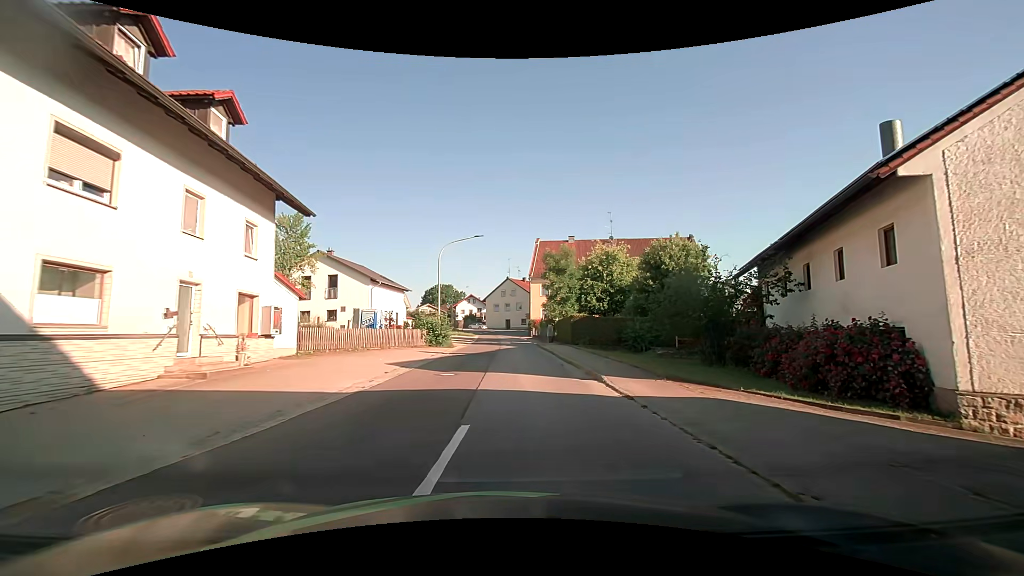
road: tertiary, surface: asphalt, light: Day
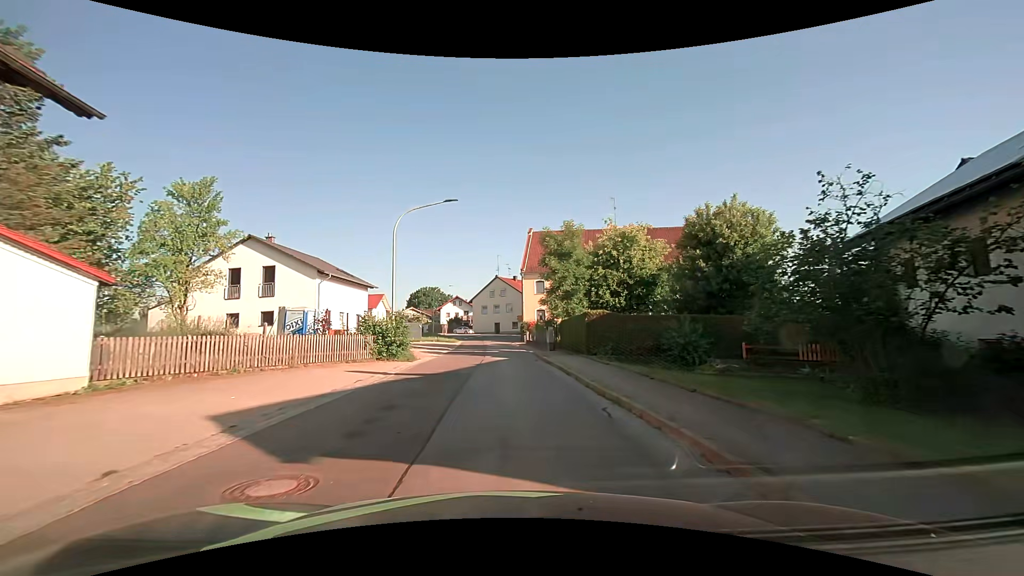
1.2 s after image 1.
(+0.3, +10.4) m; +2°
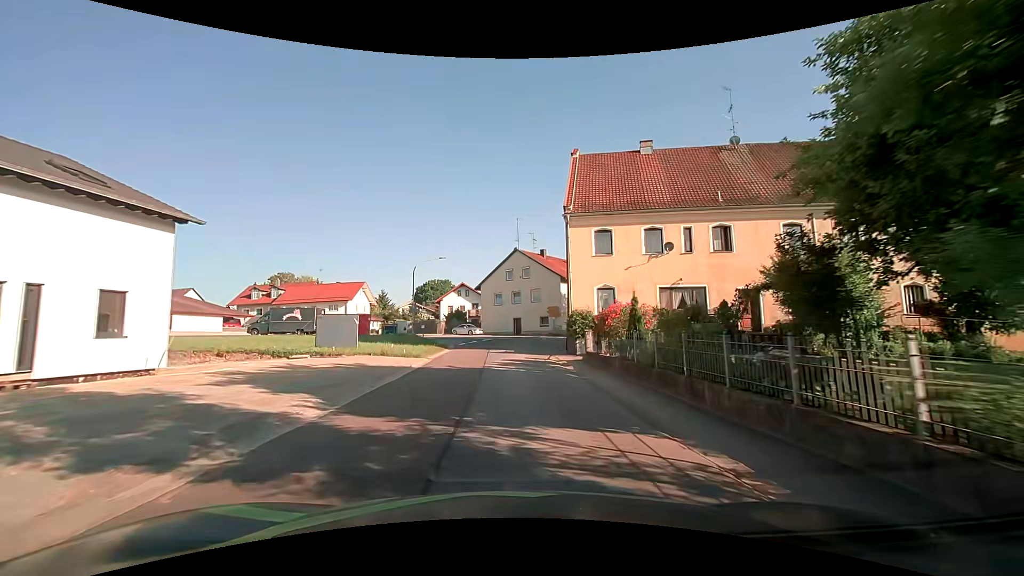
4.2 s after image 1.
(-0.6, +29.4) m; -3°
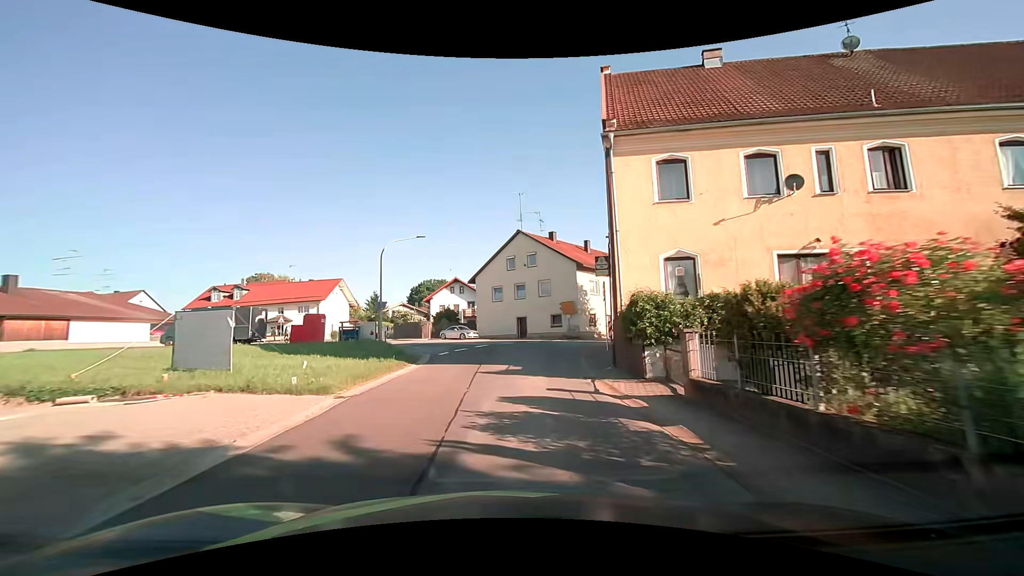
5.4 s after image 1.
(0.0, +12.0) m; 0°
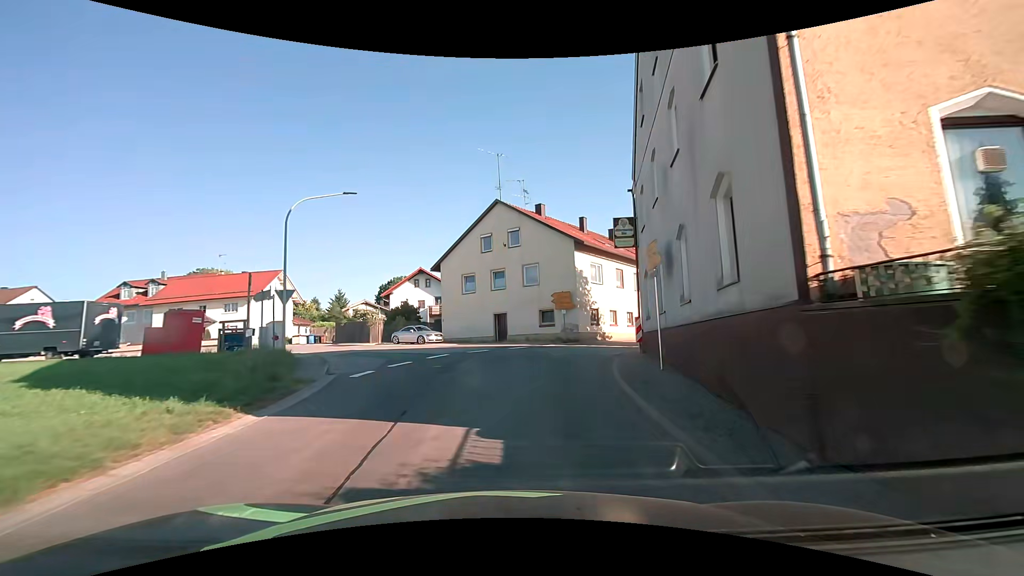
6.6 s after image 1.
(+0.2, +11.2) m; +2°
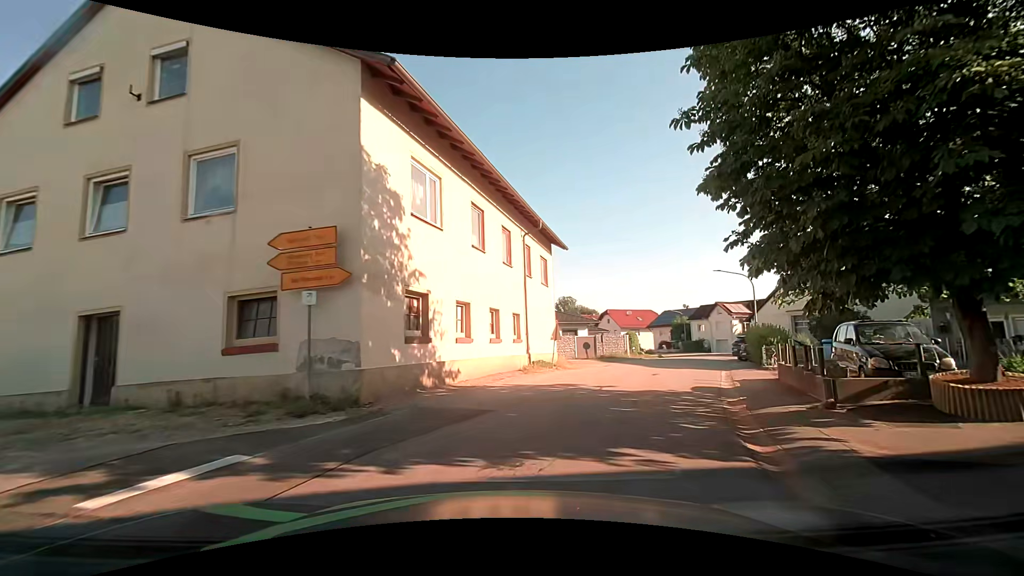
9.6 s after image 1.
(+2.7, +22.0) m; +21°
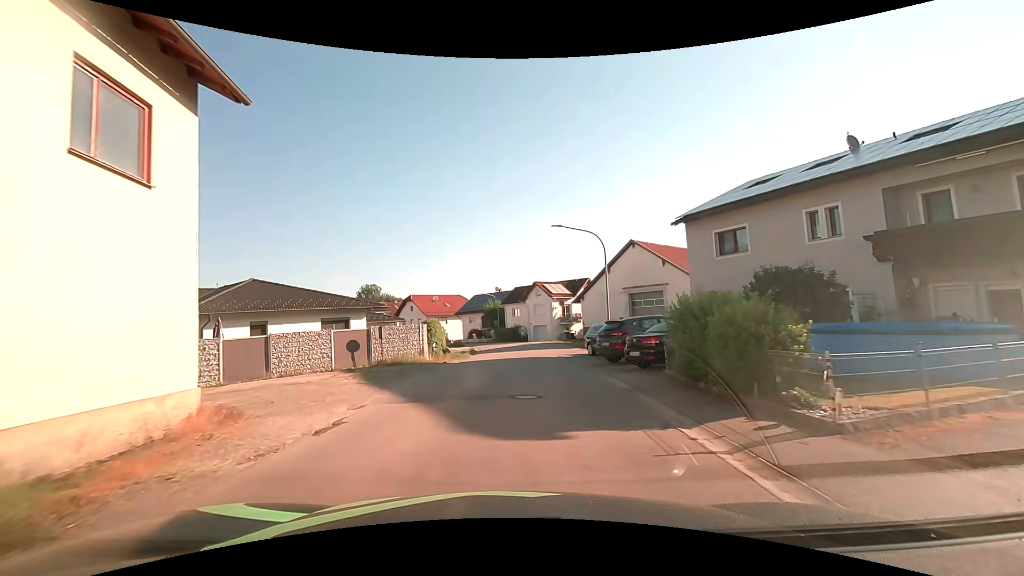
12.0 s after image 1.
(+3.7, +16.3) m; +22°
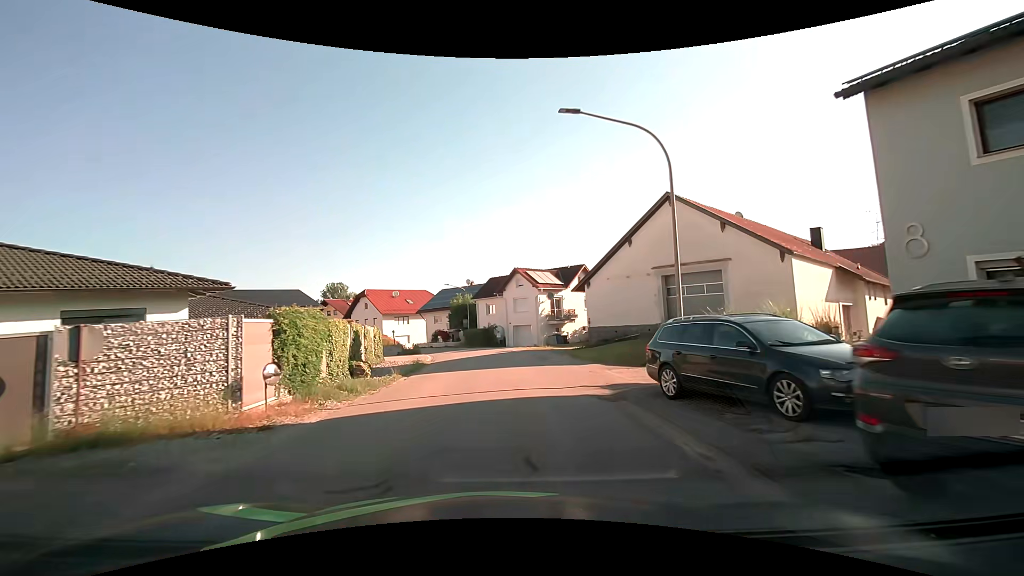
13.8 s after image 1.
(+0.4, +15.4) m; +3°
(0, +10) (-1, +20) (-1, +30) (-3, +40) (-5, +50) (-9, +59) (-14, +68) (-20, +75) (-28, +82) (-36, +88) m
